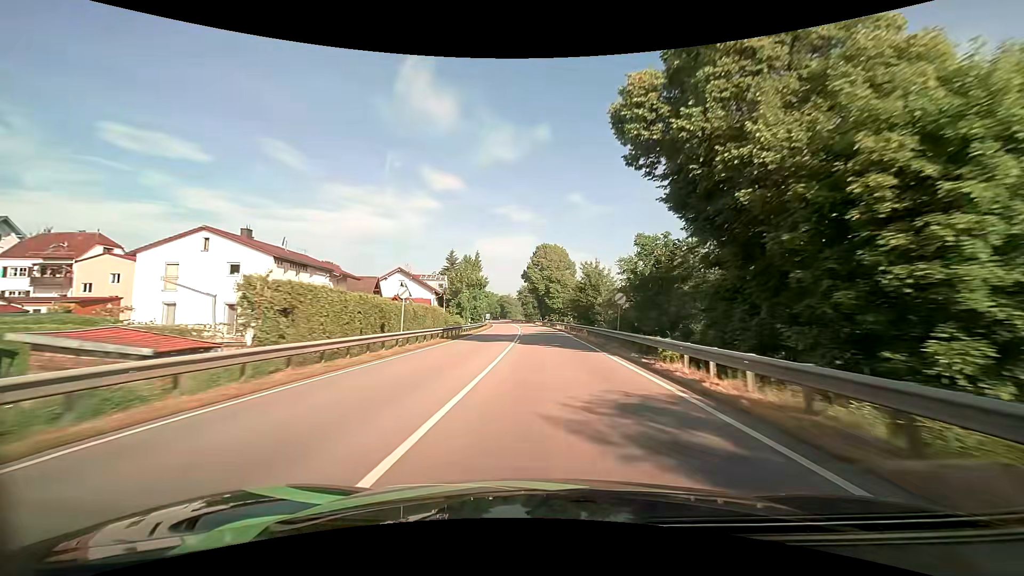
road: primary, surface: asphalt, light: Day
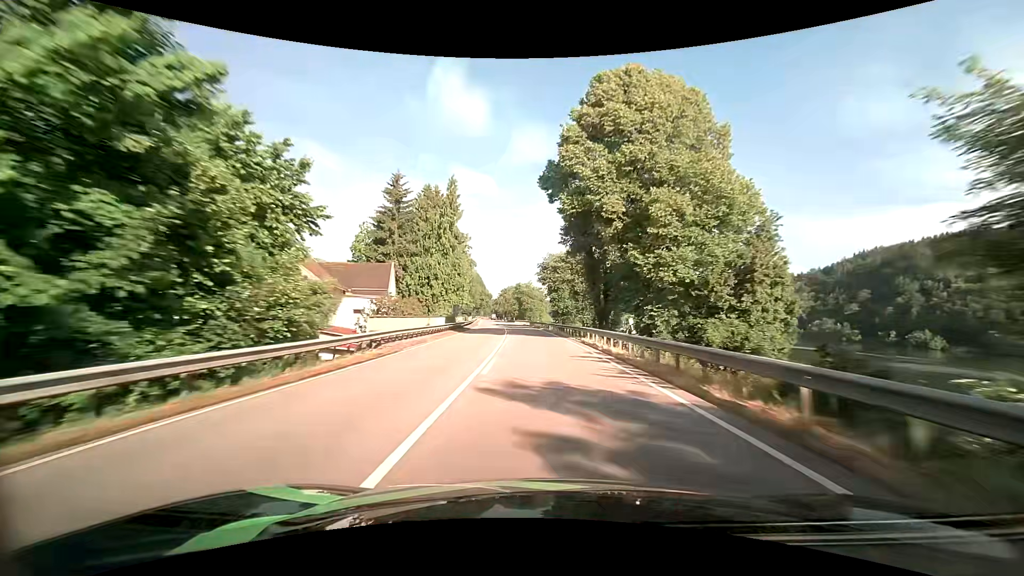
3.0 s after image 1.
(-1.4, +74.4) m; -3°
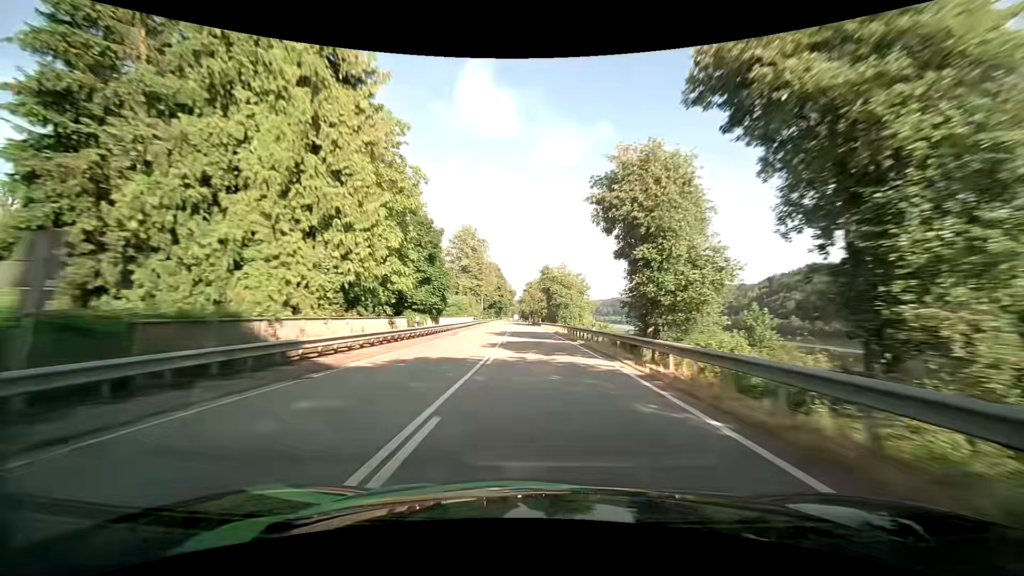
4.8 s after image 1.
(-1.2, +45.5) m; -3°
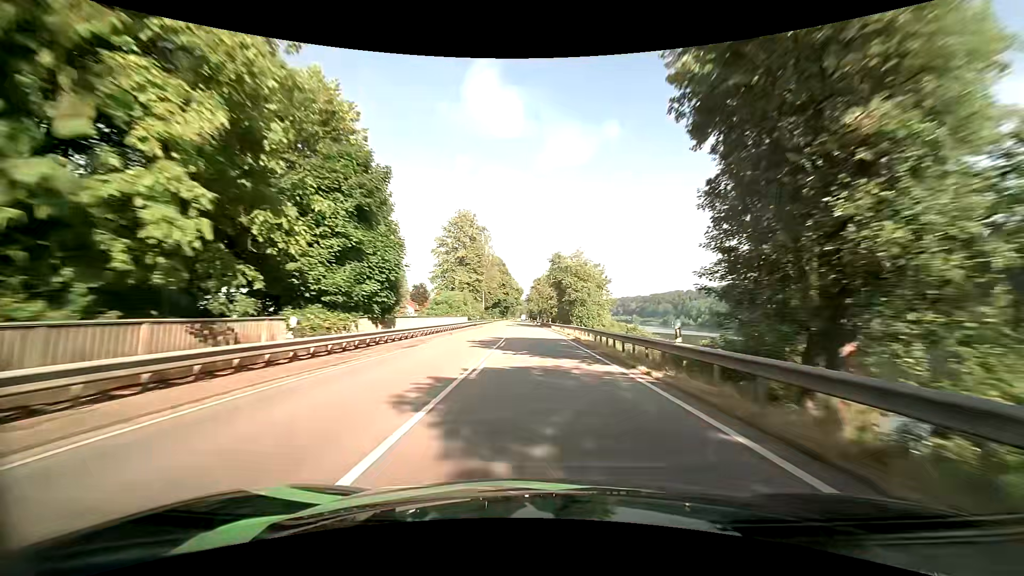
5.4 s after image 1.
(-0.1, +15.4) m; -1°
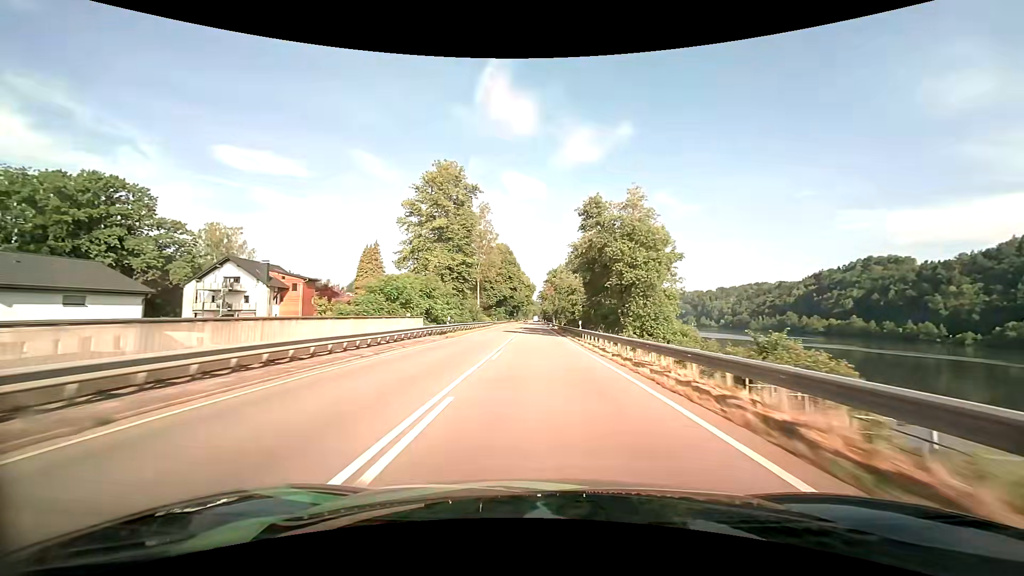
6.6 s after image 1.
(-0.5, +31.0) m; -2°
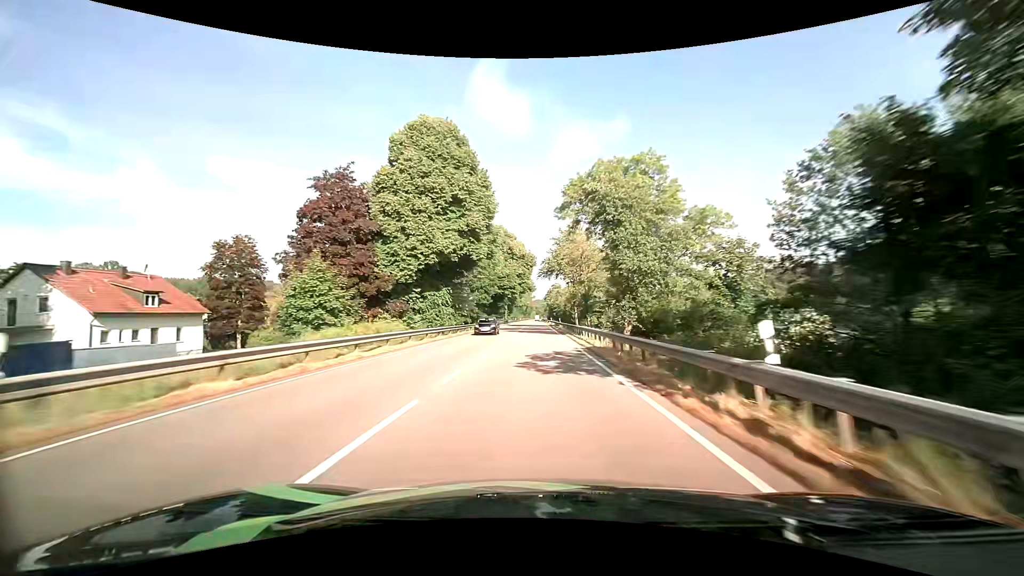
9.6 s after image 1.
(-0.2, +78.4) m; 0°
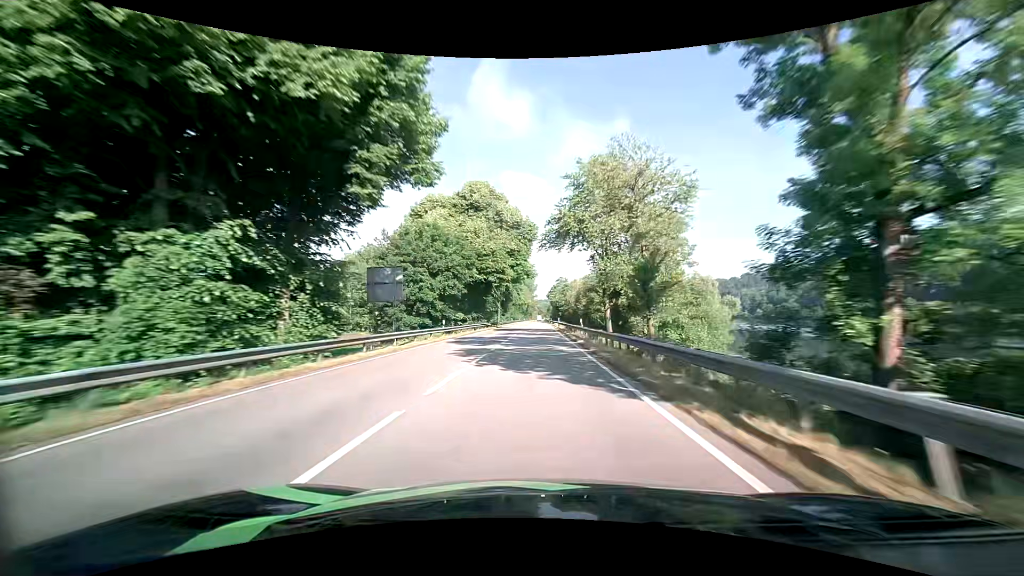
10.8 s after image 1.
(-0.1, +31.3) m; 0°
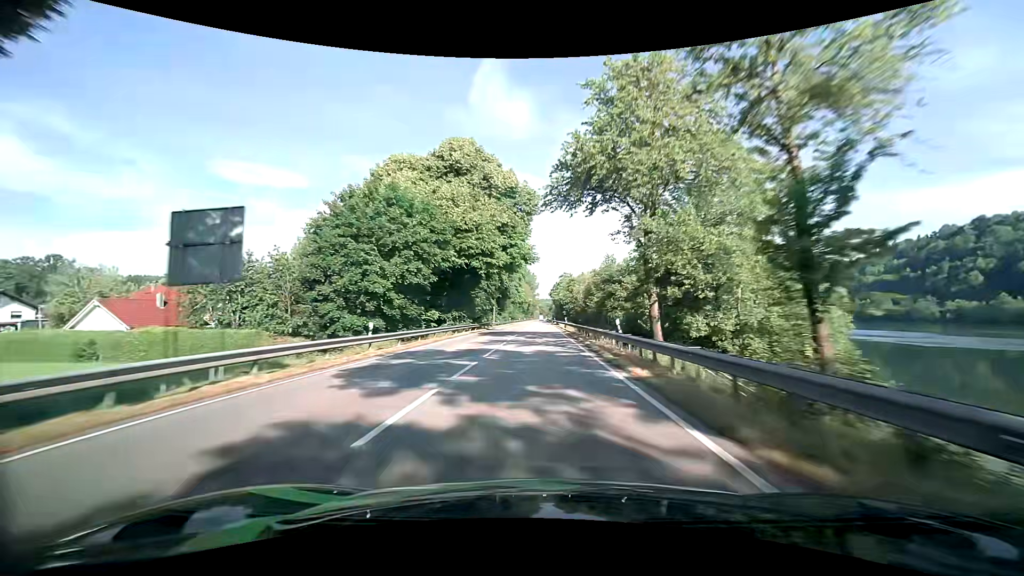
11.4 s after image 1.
(0.0, +15.7) m; 0°
(0, +10) (0, +20) (0, +30) (0, +40) (0, +50) (0, +60) (0, +70) (0, +80) (0, +90) (0, +100) m
